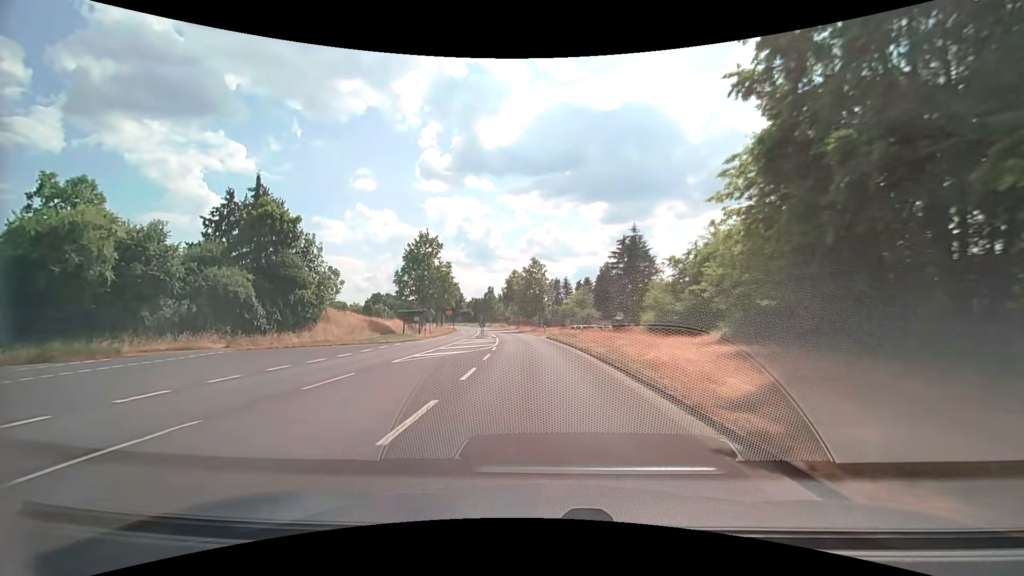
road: secondary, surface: asphalt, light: Day
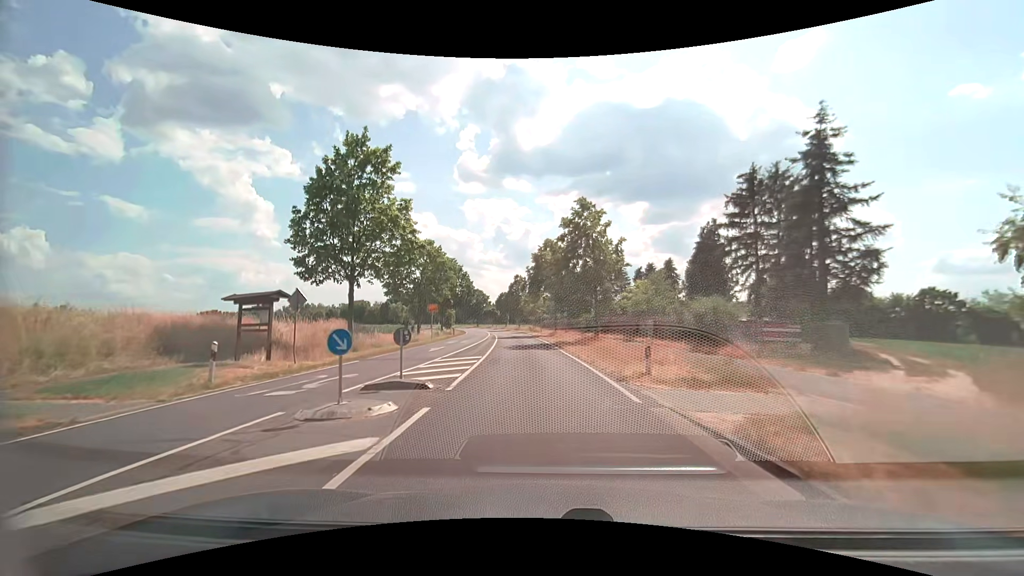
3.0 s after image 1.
(-1.1, +34.0) m; -4°
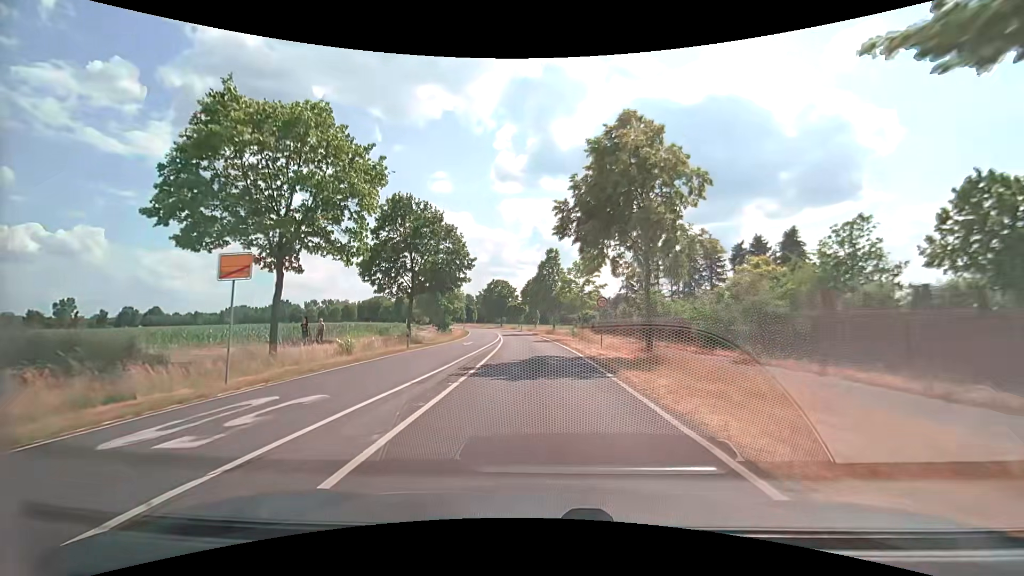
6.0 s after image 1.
(-1.4, +32.7) m; -5°
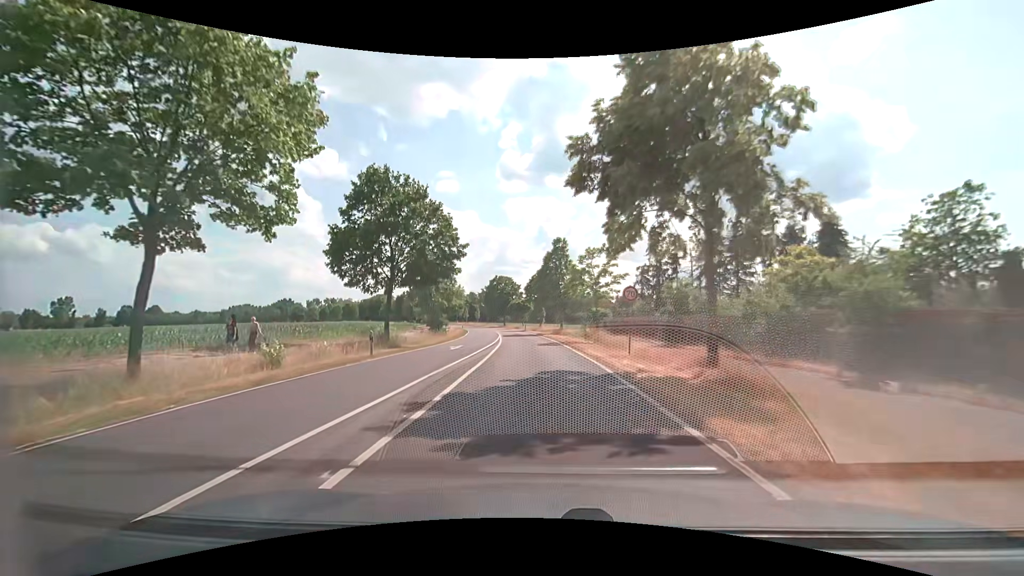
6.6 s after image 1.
(-0.1, +6.7) m; -1°
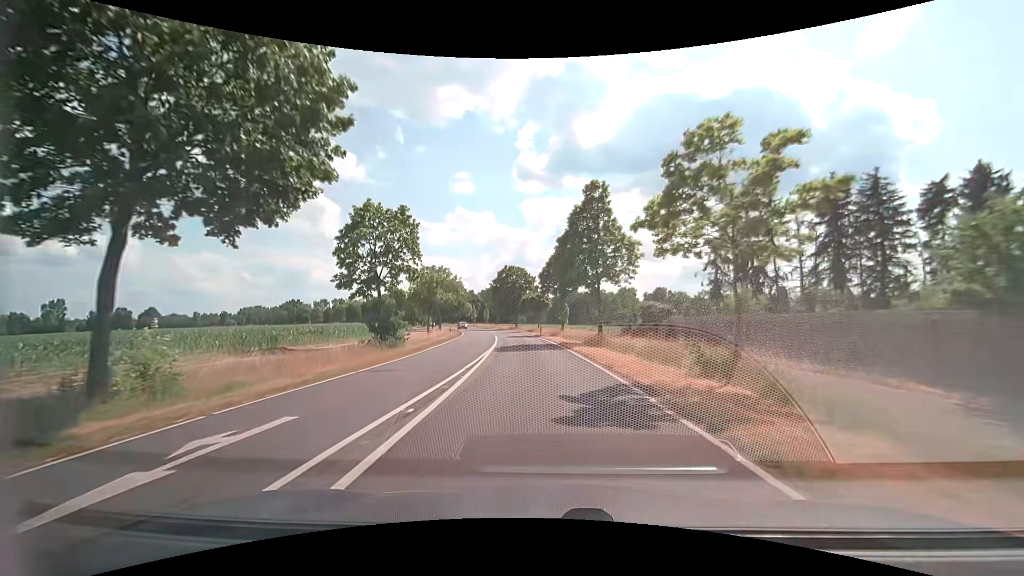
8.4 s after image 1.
(-0.4, +21.7) m; -2°
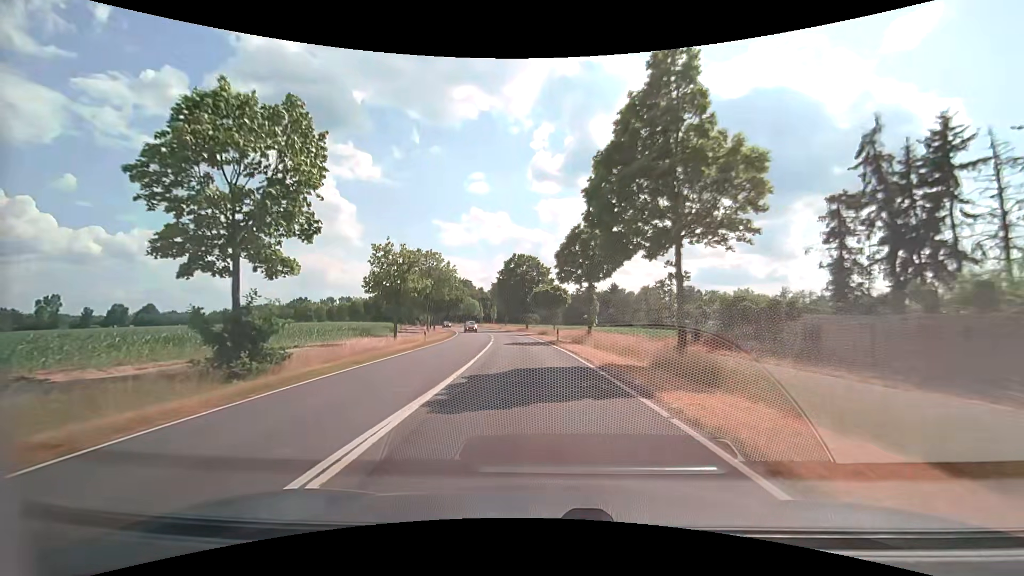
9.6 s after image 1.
(-0.3, +15.9) m; -2°
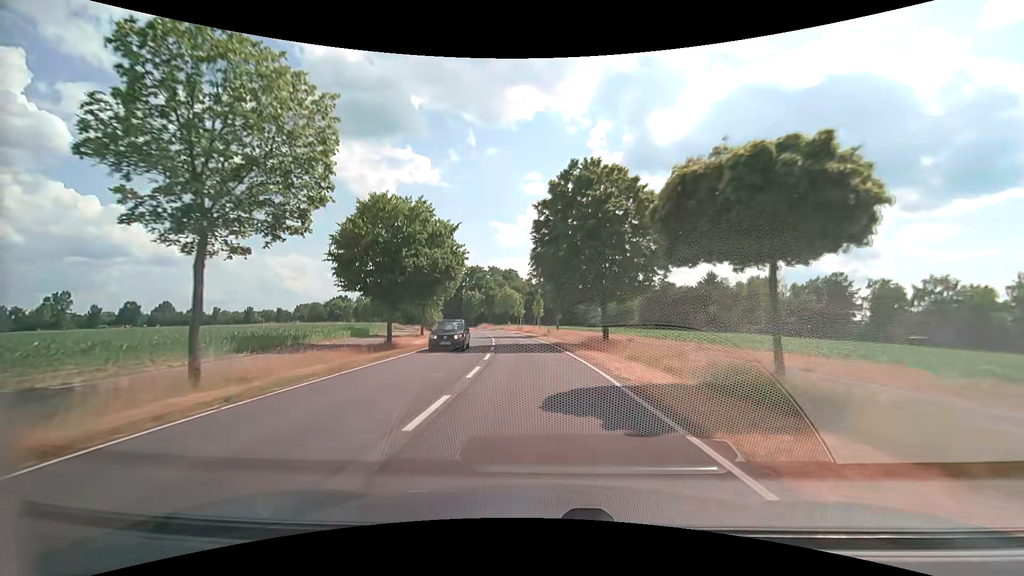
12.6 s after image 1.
(-2.3, +43.8) m; -7°
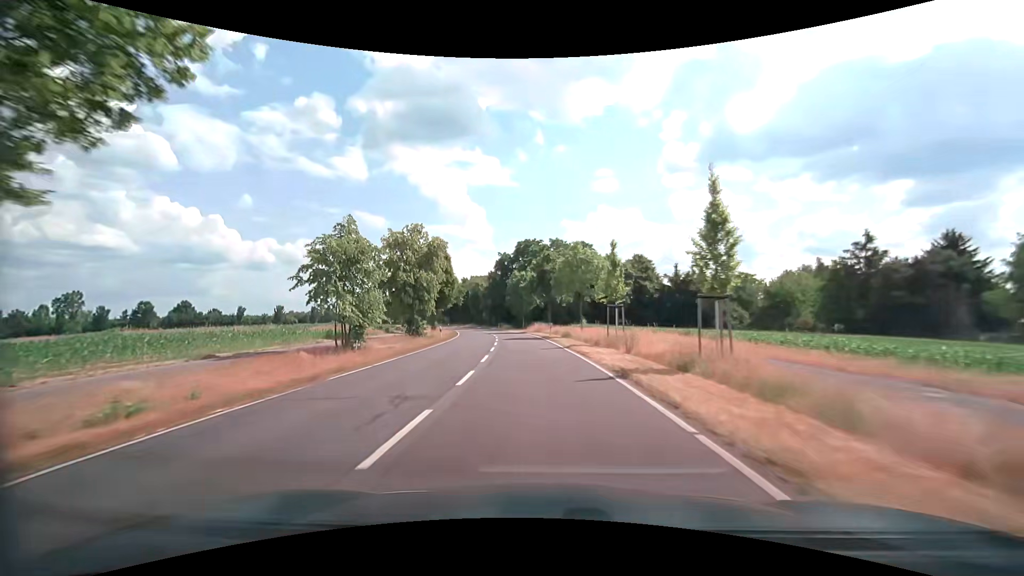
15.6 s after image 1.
(-3.0, +49.7) m; -8°
(0, +10) (-1, +20) (-1, +30) (-2, +40) (-3, +50) (-5, +60) (-6, +70) (-8, +79) (-10, +89) (-13, +99) m
